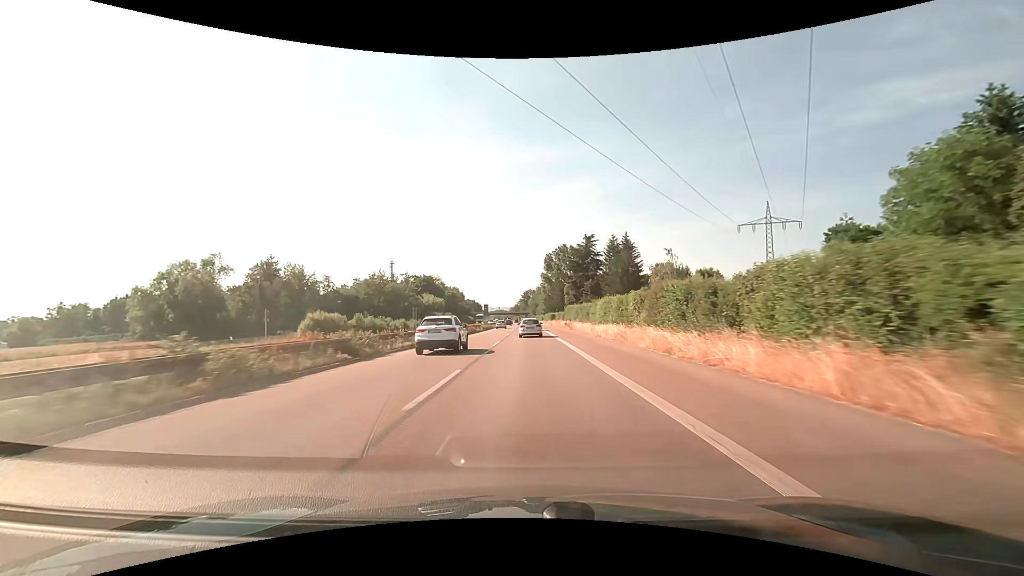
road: trunk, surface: asphalt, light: Day
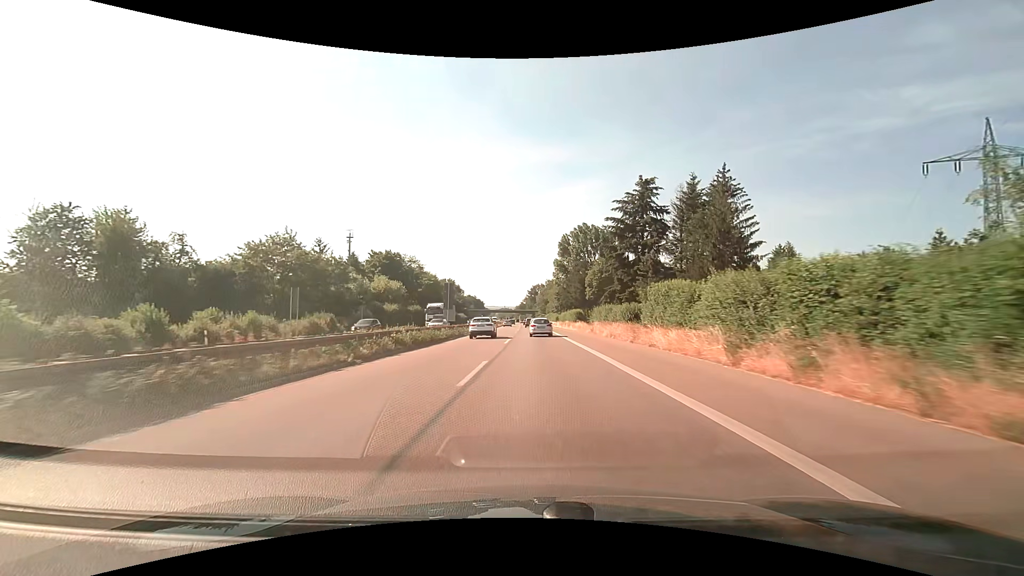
(-0.6, +52.8) m; -1°
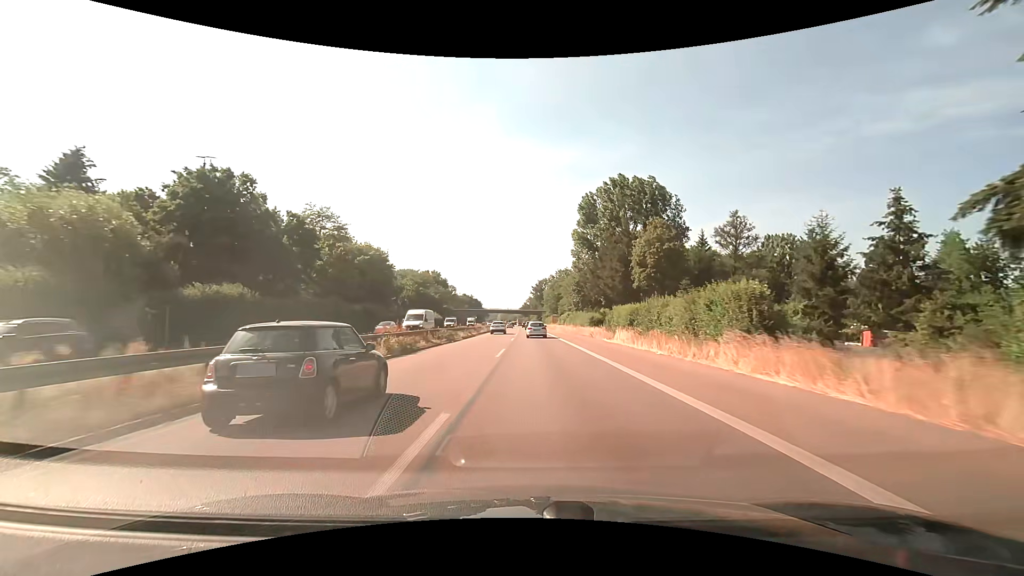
(0.0, +63.8) m; 0°
(0, +10) (0, +20) (0, +30) (0, +40) (0, +50) (0, +60) (0, +70) (0, +80) (-1, +90) (-1, +100) m
